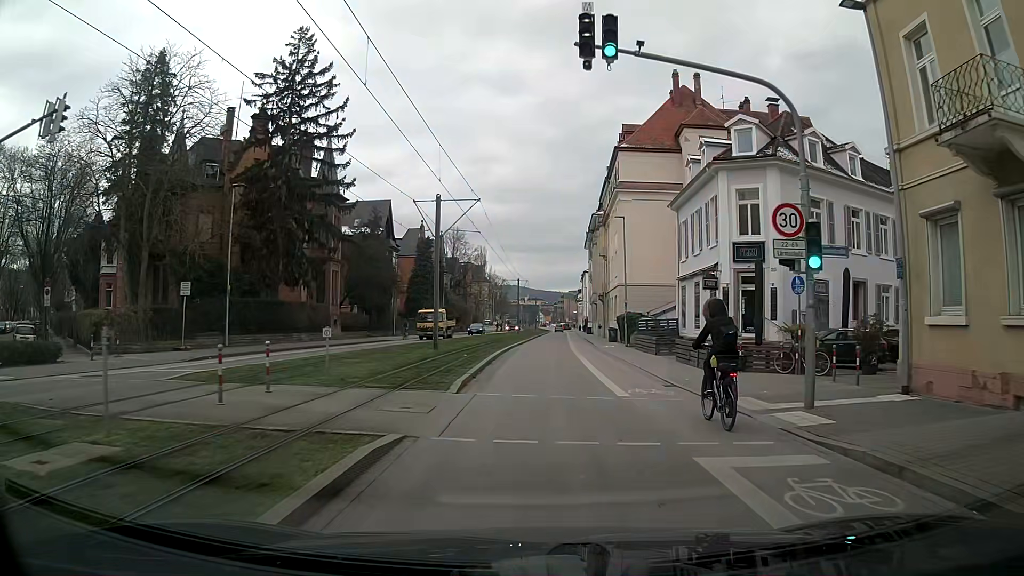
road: secondary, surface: asphalt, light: Day
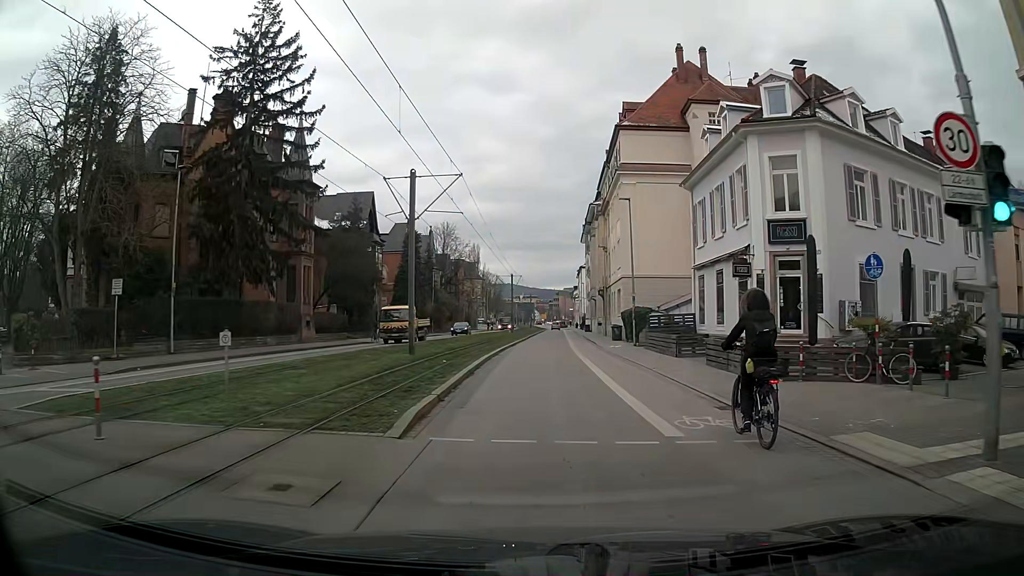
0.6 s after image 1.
(-0.1, +5.3) m; -1°
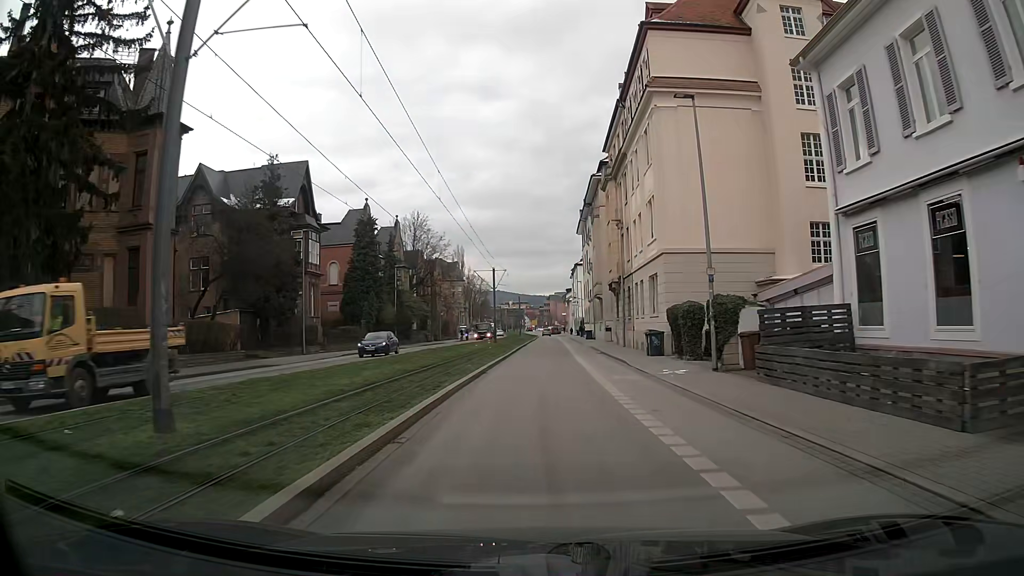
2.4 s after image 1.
(+0.3, +18.2) m; +1°
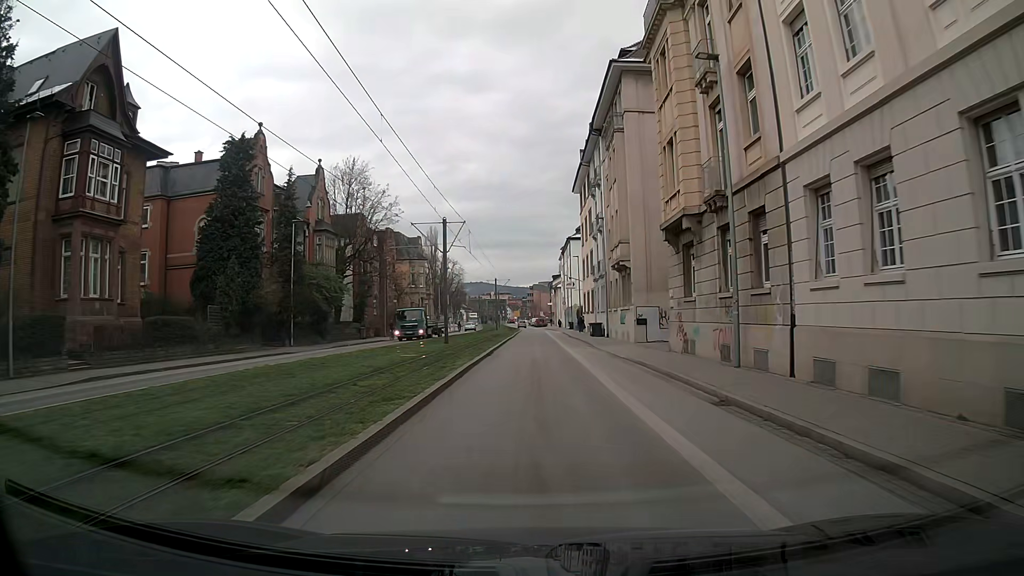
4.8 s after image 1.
(+0.4, +26.6) m; +1°
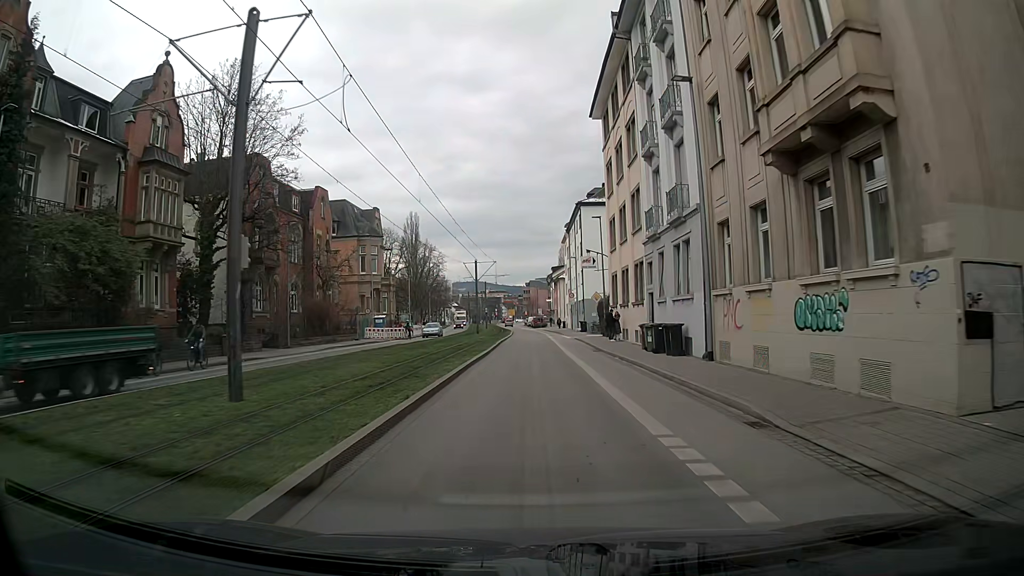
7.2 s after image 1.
(+0.4, +27.8) m; +1°
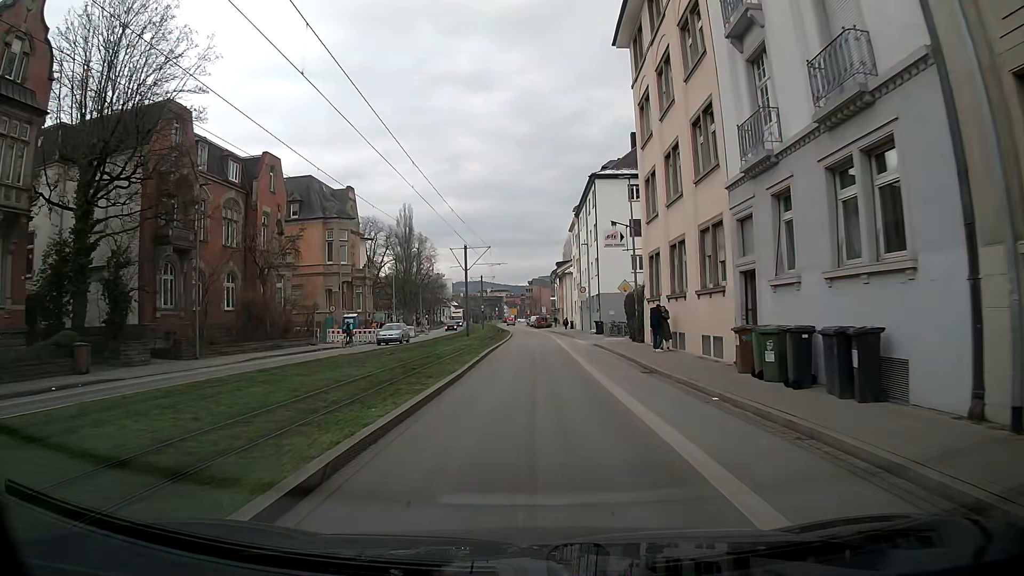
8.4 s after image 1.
(-0.1, +12.9) m; 0°
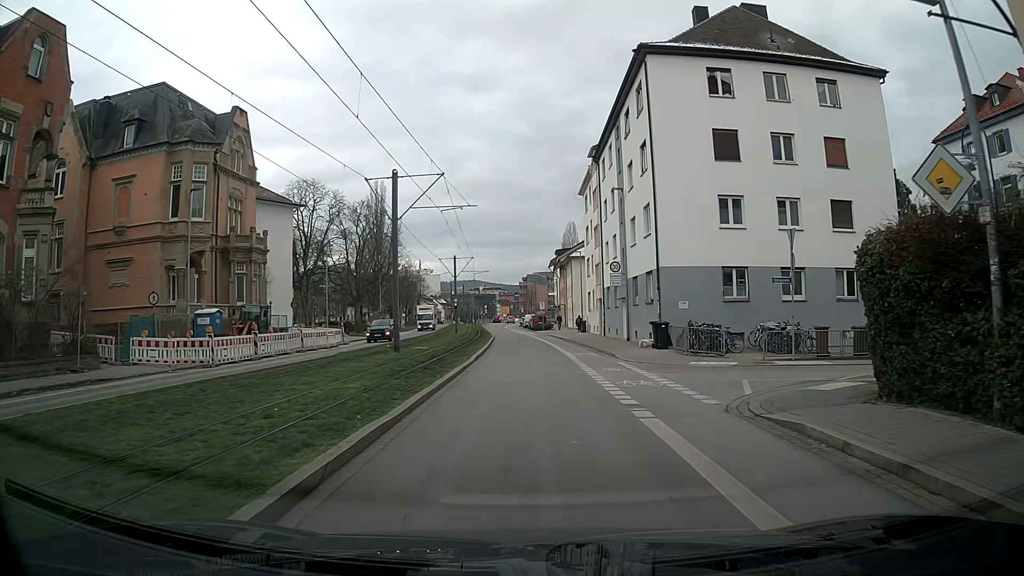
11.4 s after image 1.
(0.0, +26.3) m; -1°
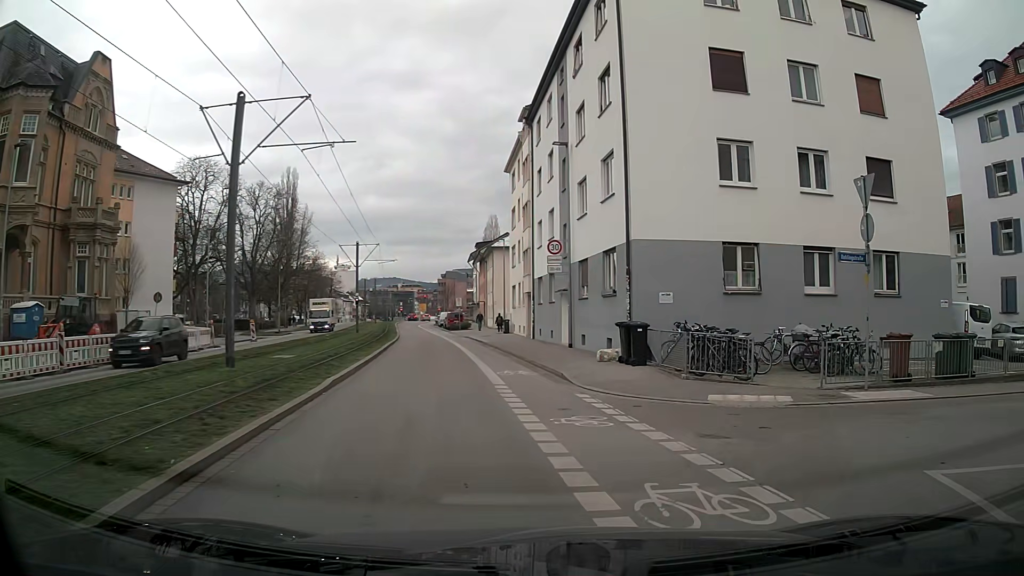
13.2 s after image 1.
(+0.4, +9.1) m; +8°
